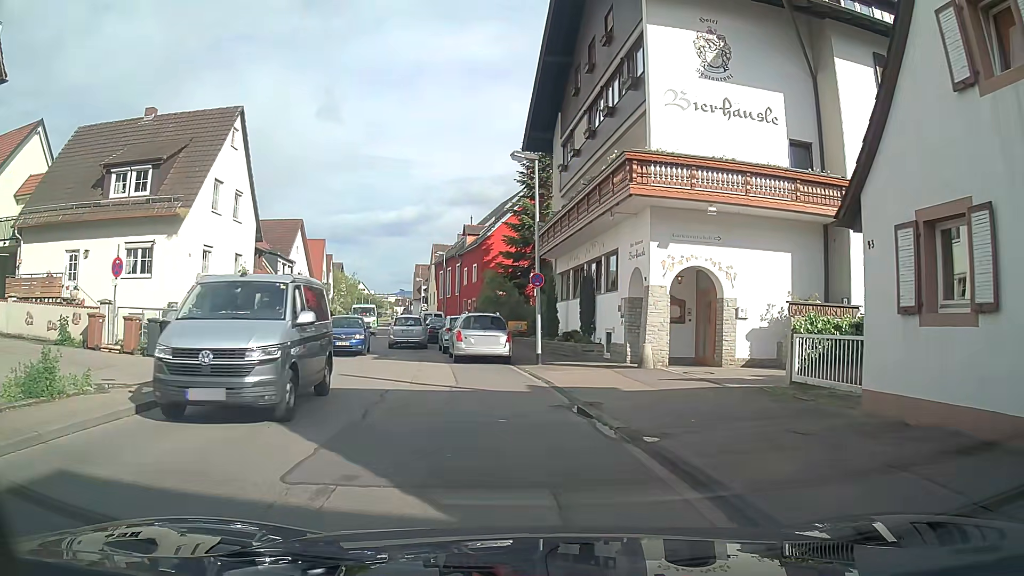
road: tertiary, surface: asphalt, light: Day
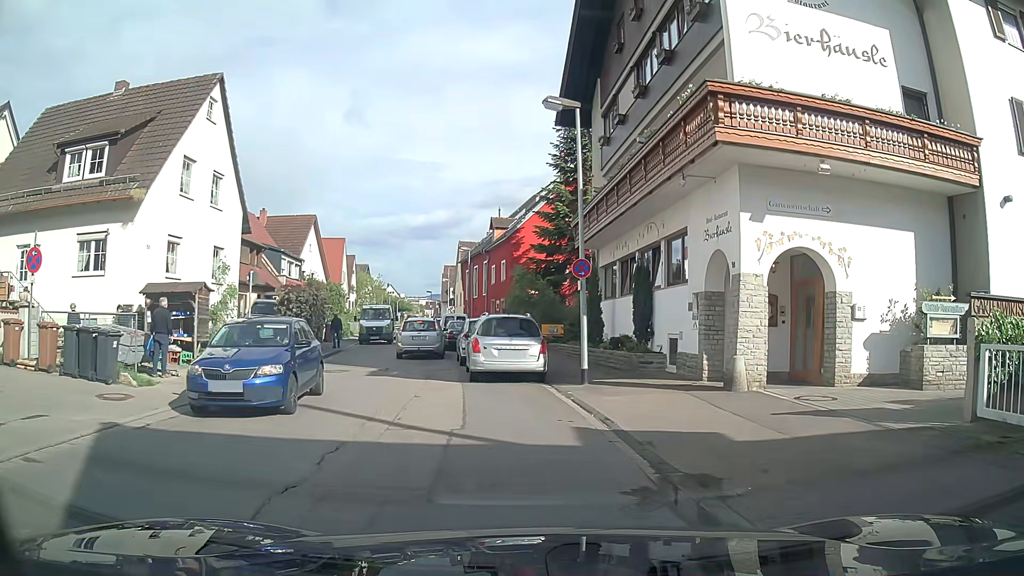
(-0.1, +5.0) m; -4°
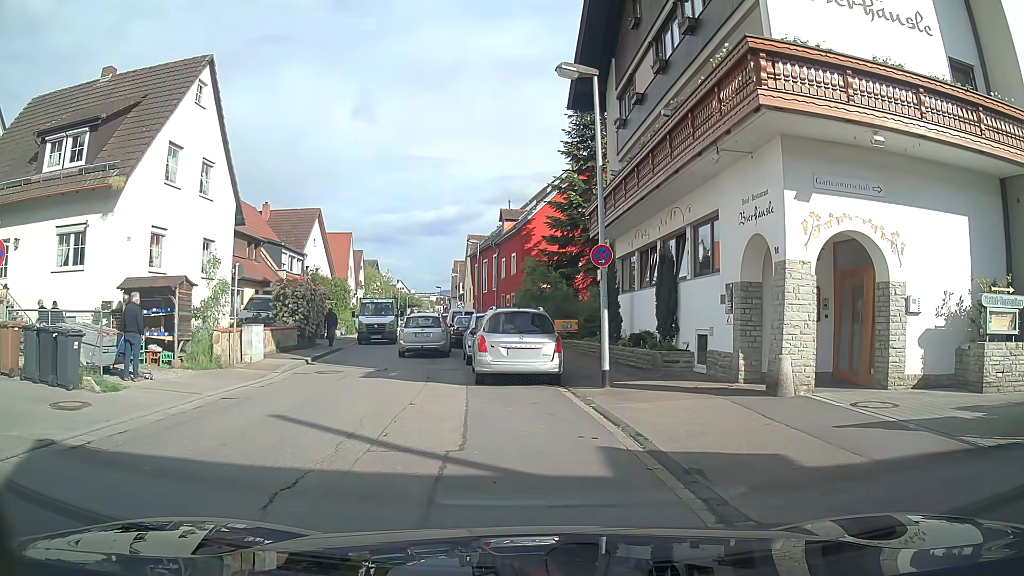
(0.0, +1.6) m; 0°
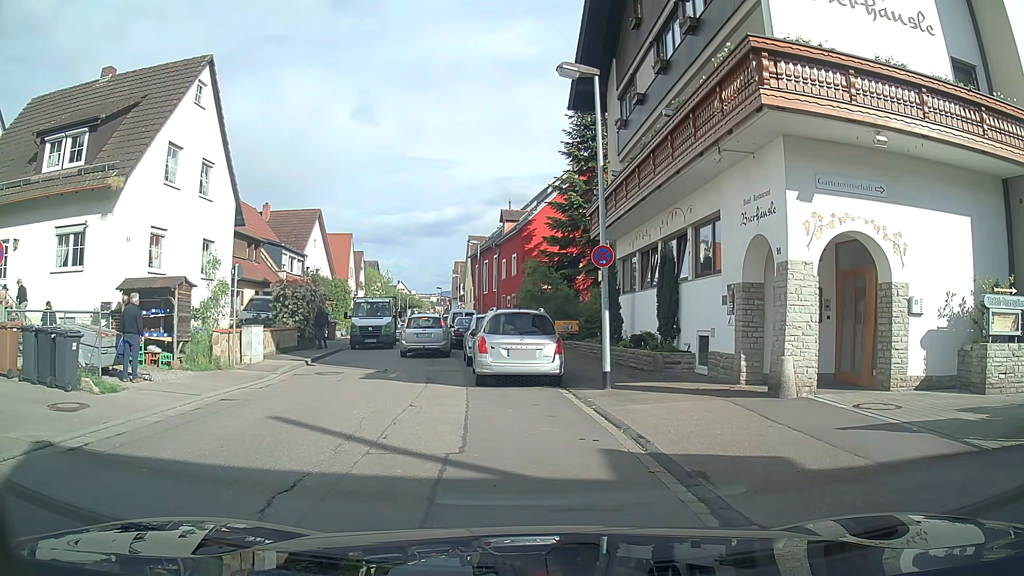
(0.0, +0.1) m; 0°
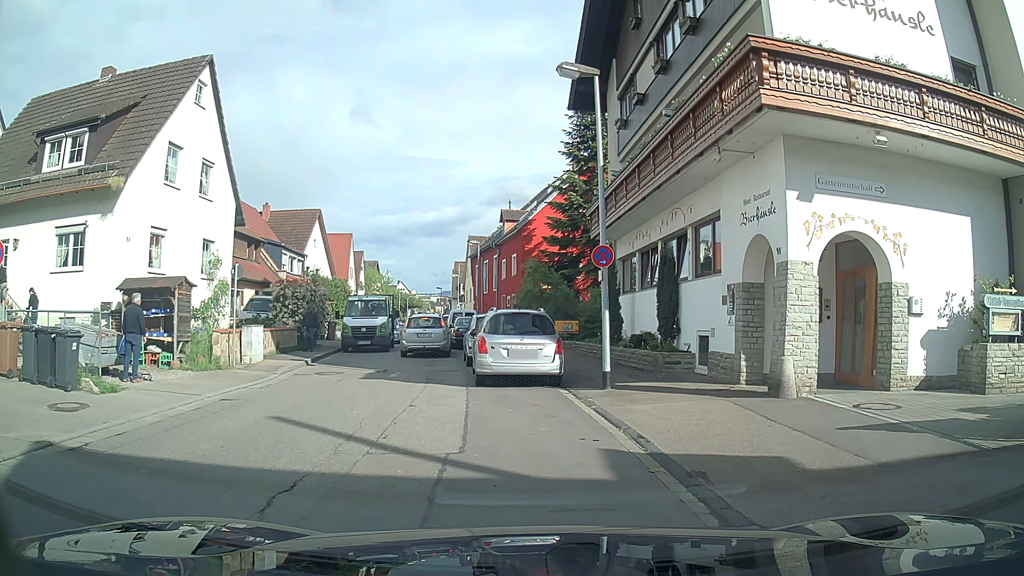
(0.0, 0.0) m; 0°
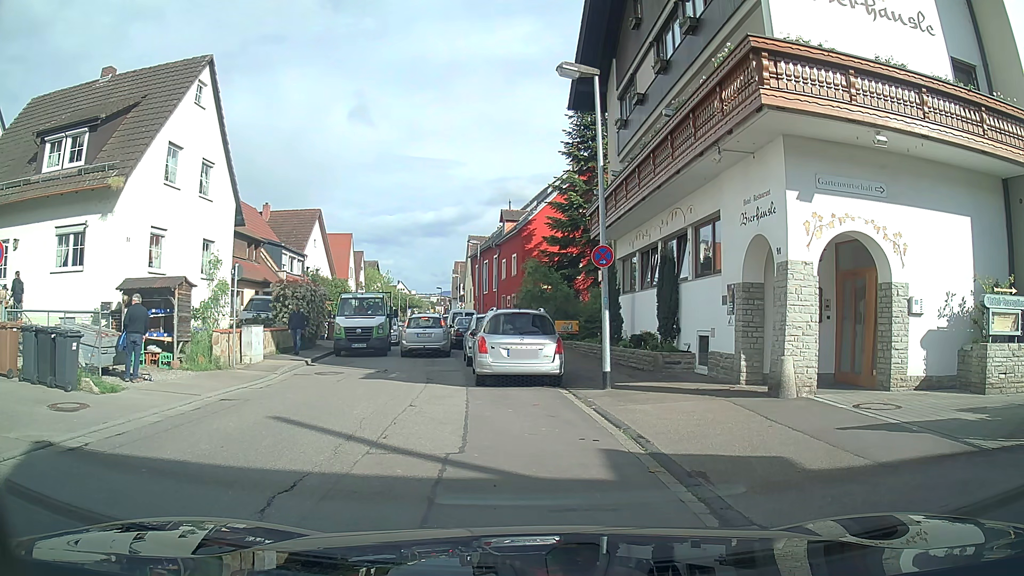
(0.0, 0.0) m; 0°
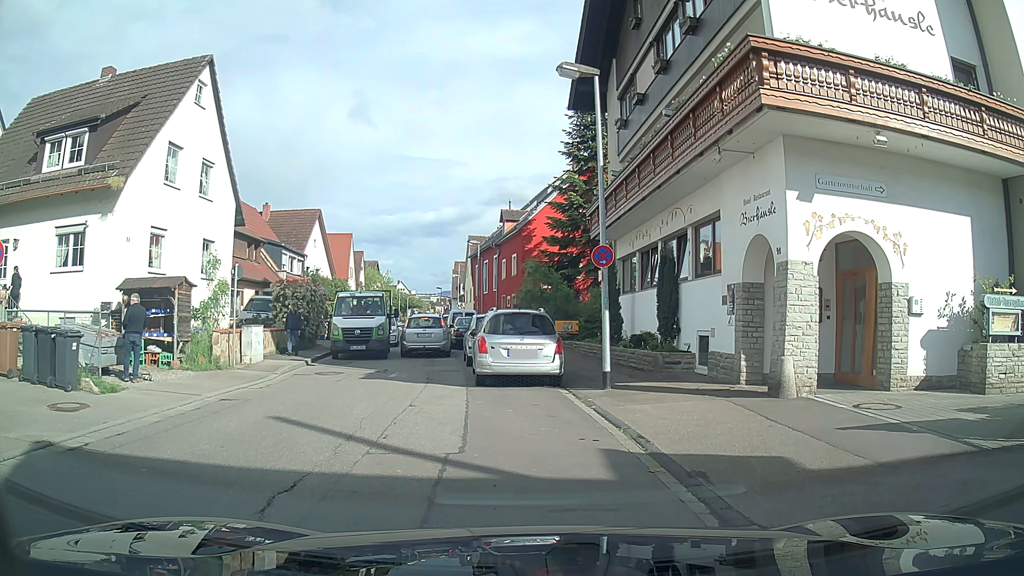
(0.0, 0.0) m; 0°
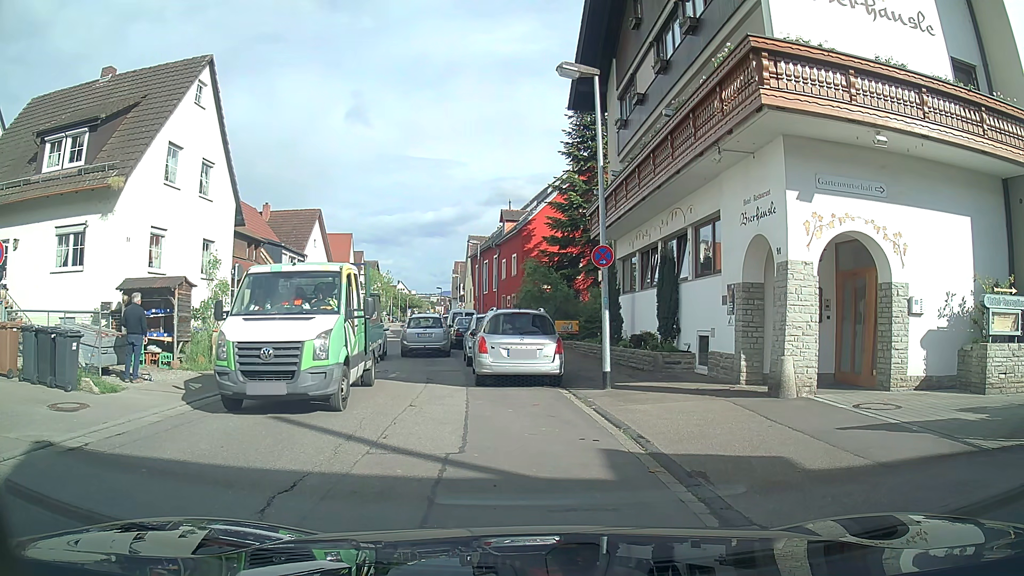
(0.0, 0.0) m; 0°
